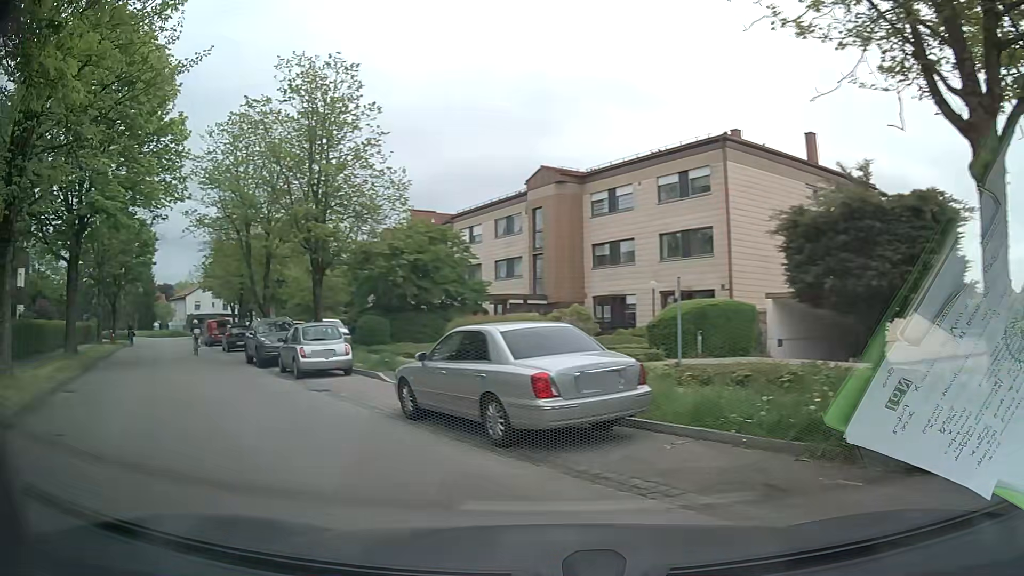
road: residential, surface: asphalt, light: Day
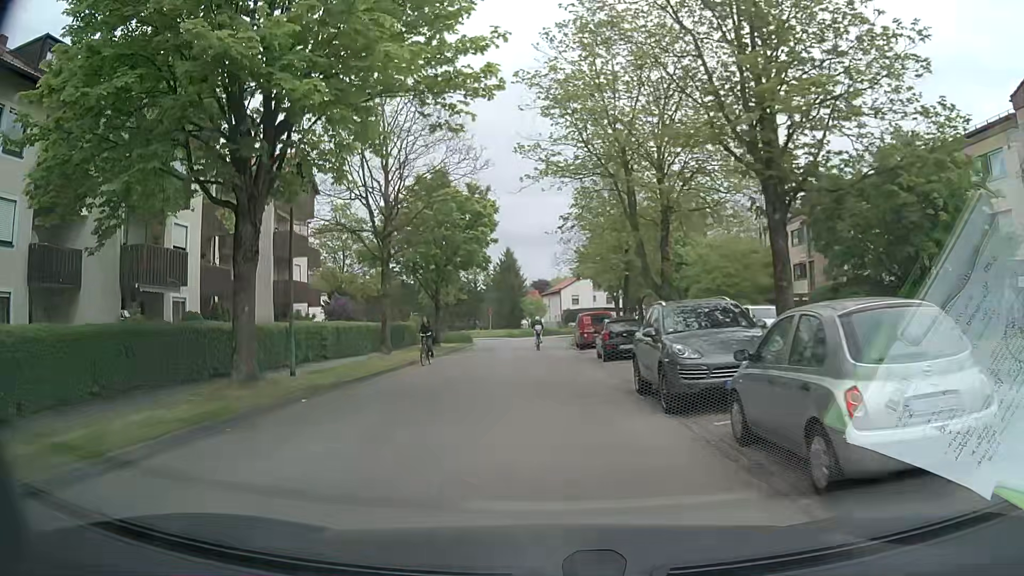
(-5.4, +13.0) m; -33°
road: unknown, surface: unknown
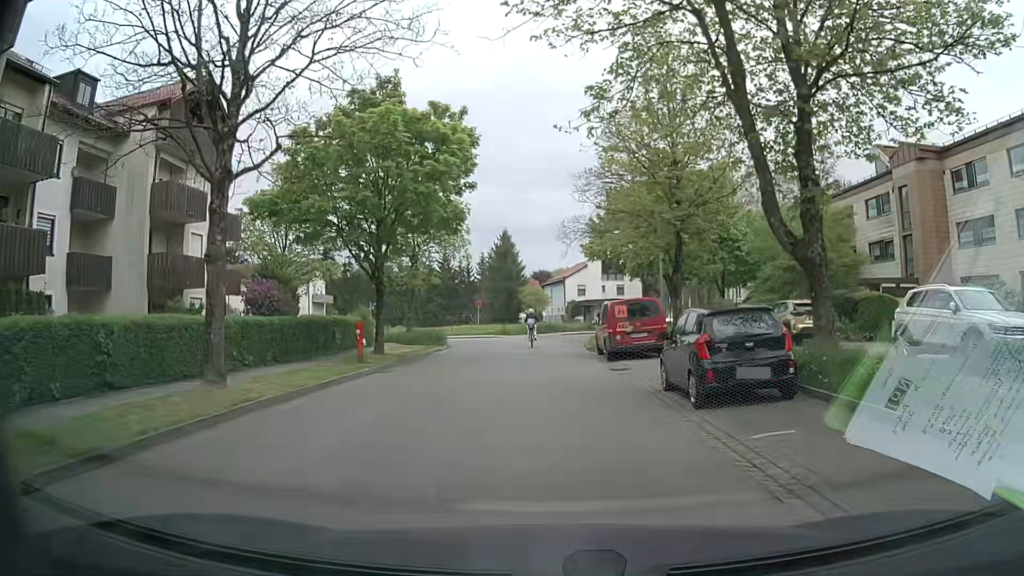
(-0.3, +13.8) m; 0°
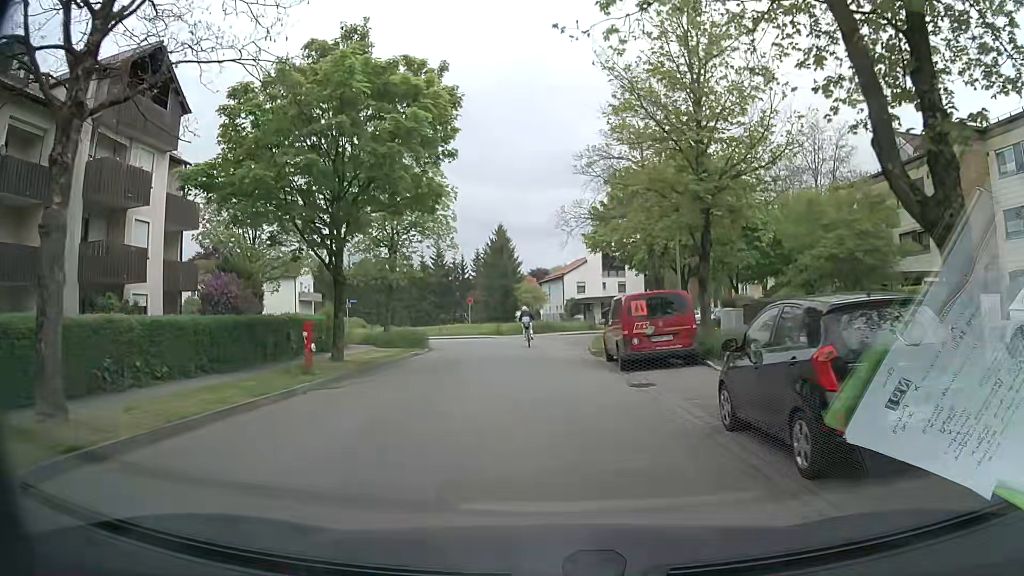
(-0.1, +4.5) m; -1°
